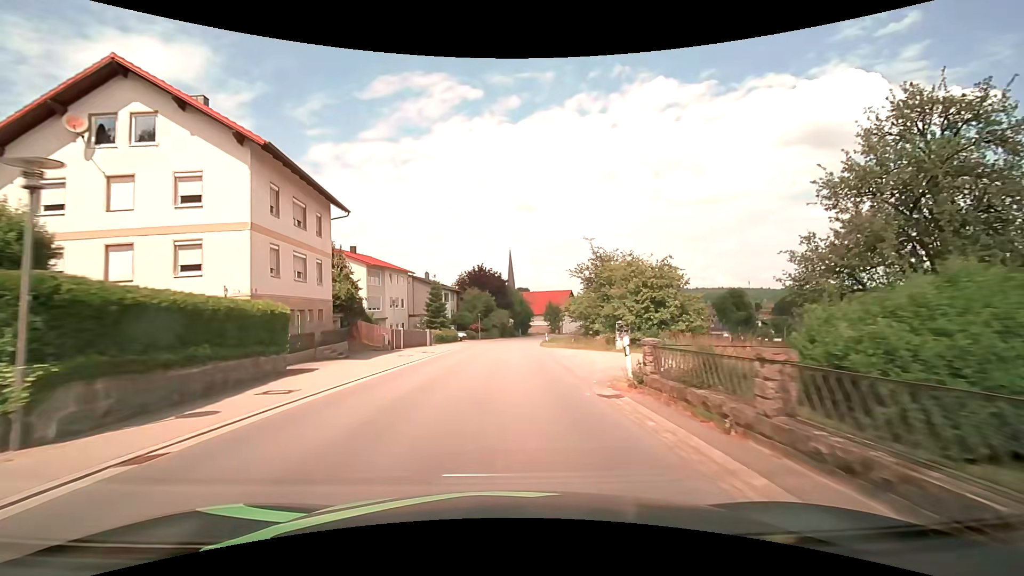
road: tertiary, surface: asphalt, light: Day
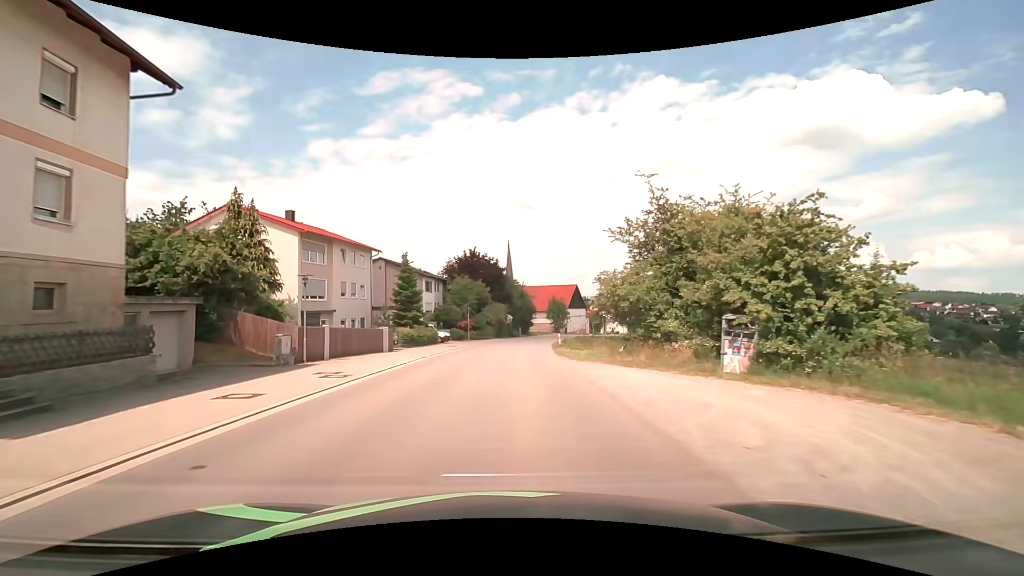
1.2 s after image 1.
(-0.1, +16.3) m; 0°
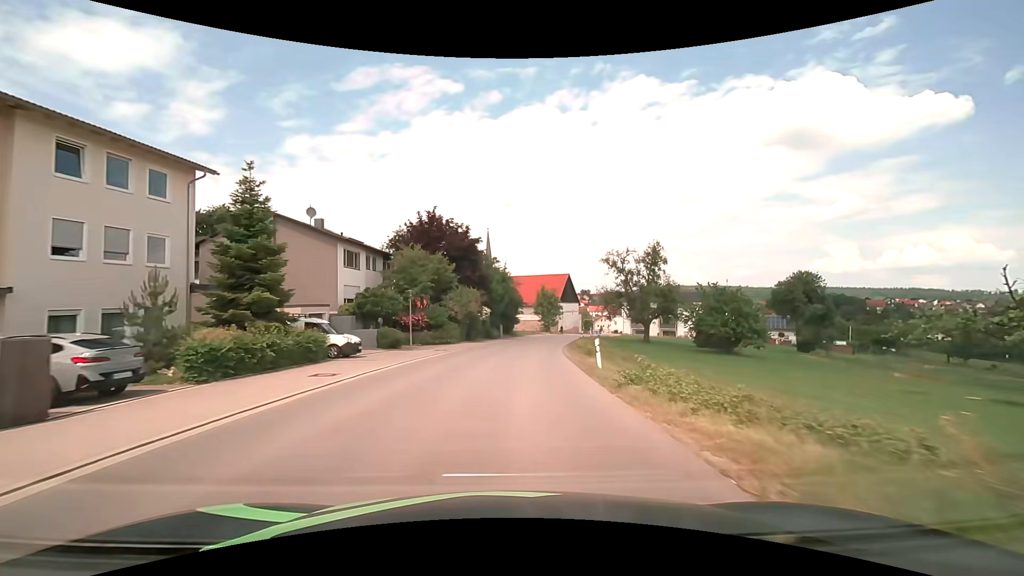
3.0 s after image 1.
(+0.4, +24.2) m; +2°
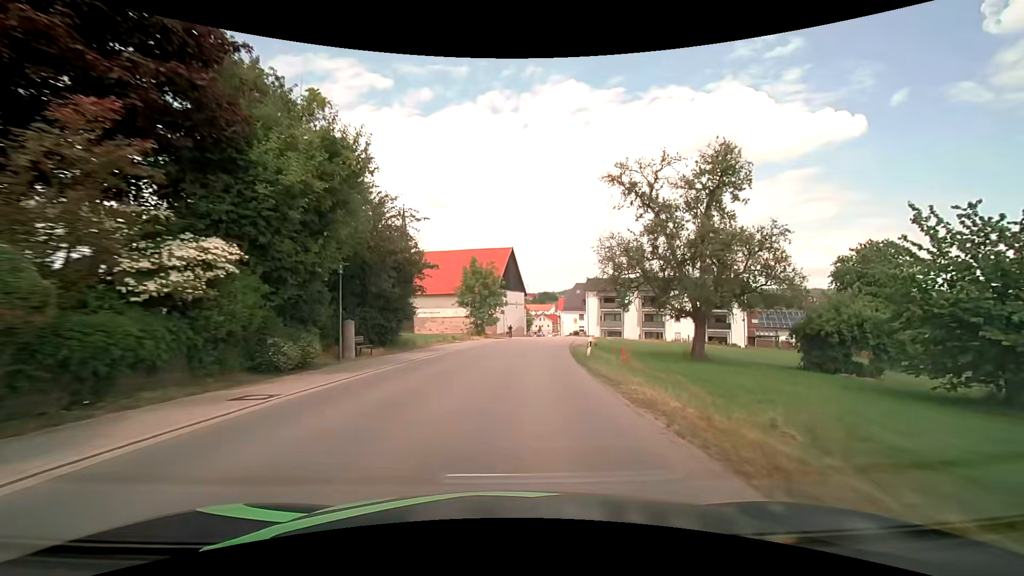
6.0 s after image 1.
(+2.5, +39.9) m; +8°
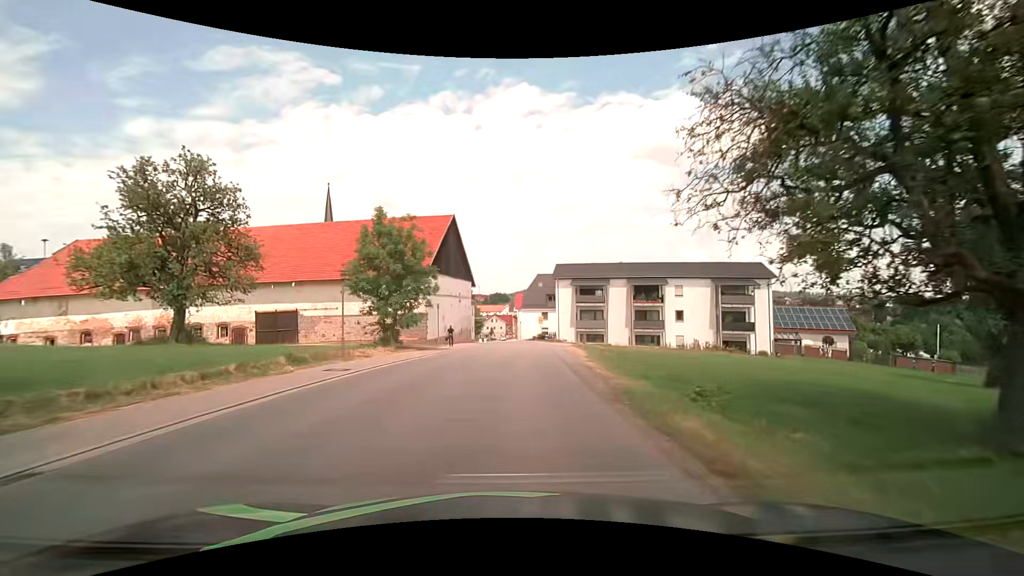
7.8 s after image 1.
(+1.3, +23.7) m; +5°
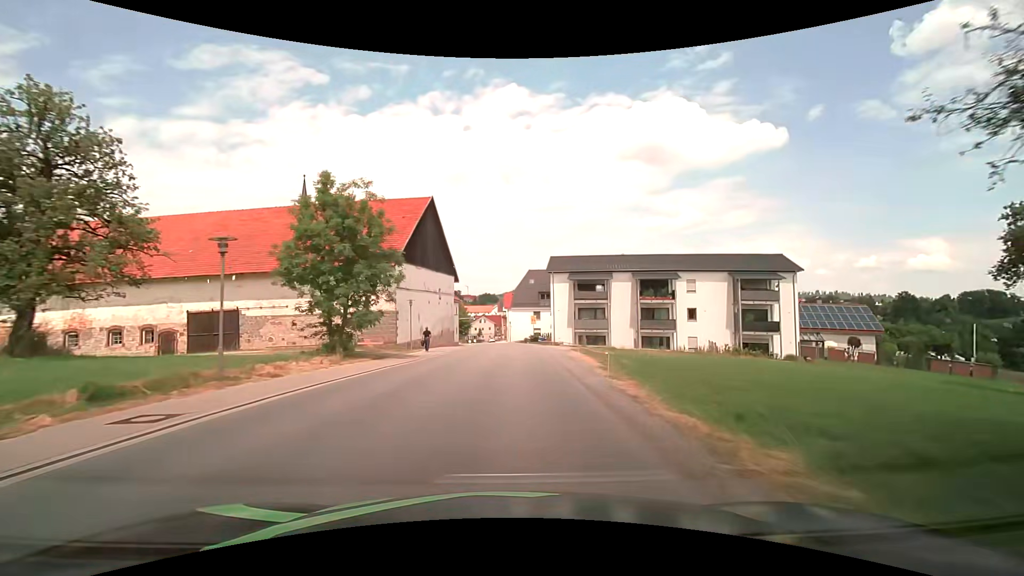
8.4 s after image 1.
(+0.1, +7.9) m; +1°
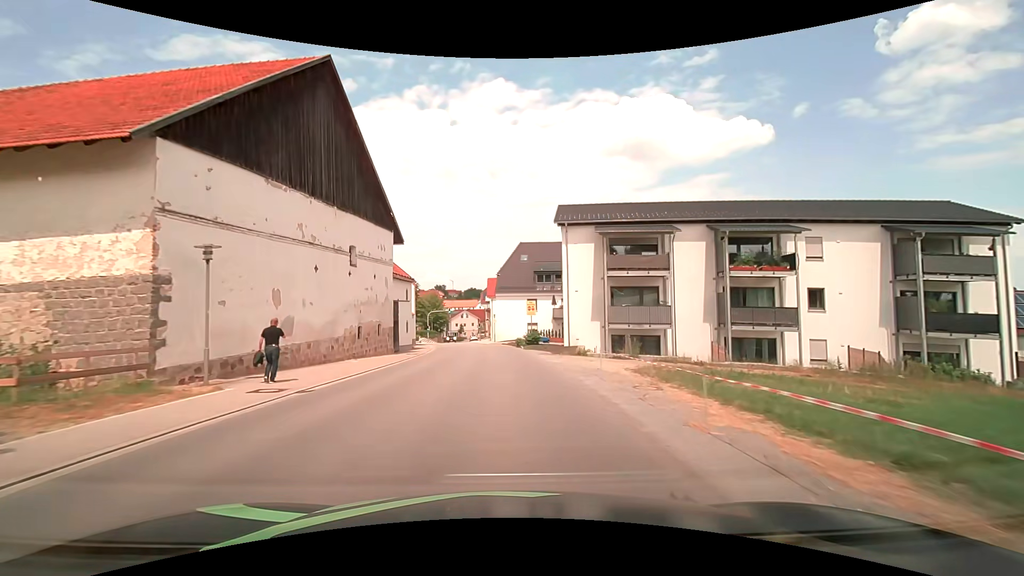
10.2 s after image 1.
(+0.5, +23.8) m; +2°
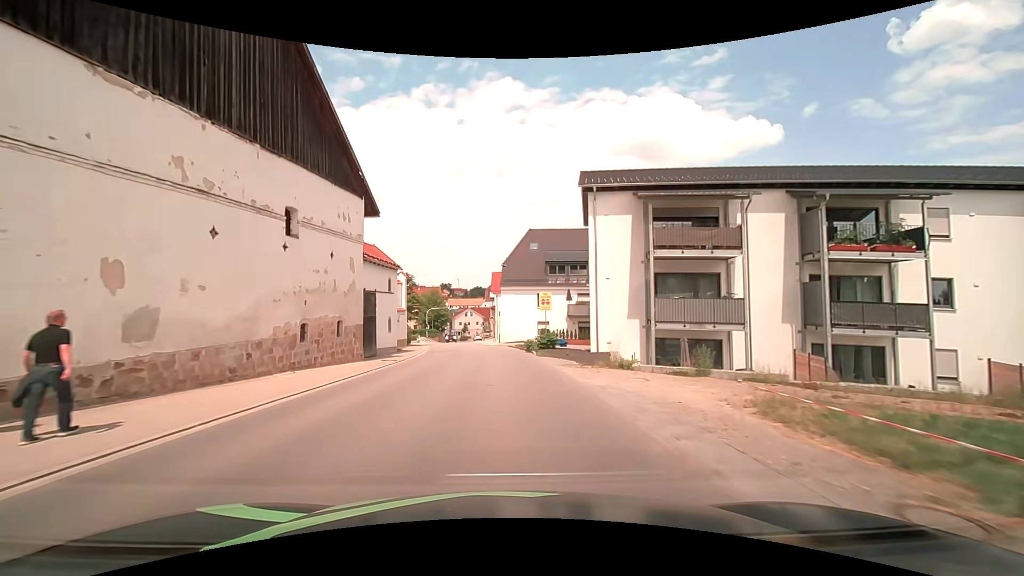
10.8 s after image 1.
(0.0, +8.0) m; 0°
(0, +10) (-1, +20) (-2, +30) (-3, +40) (-4, +50) (-5, +60) (-7, +70) (-8, +80) (-9, +89) (-9, +99) m
